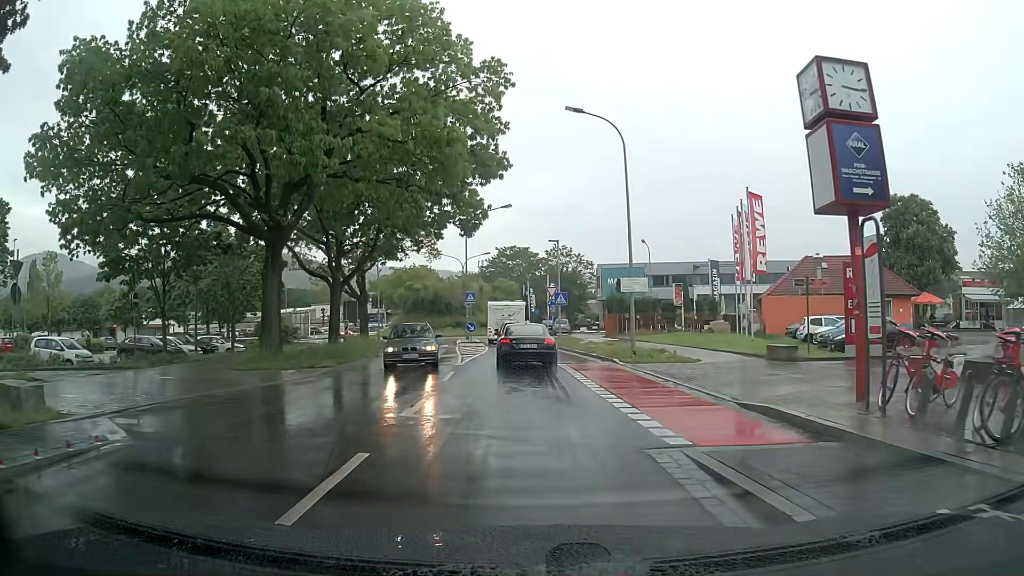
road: tertiary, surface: asphalt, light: Day
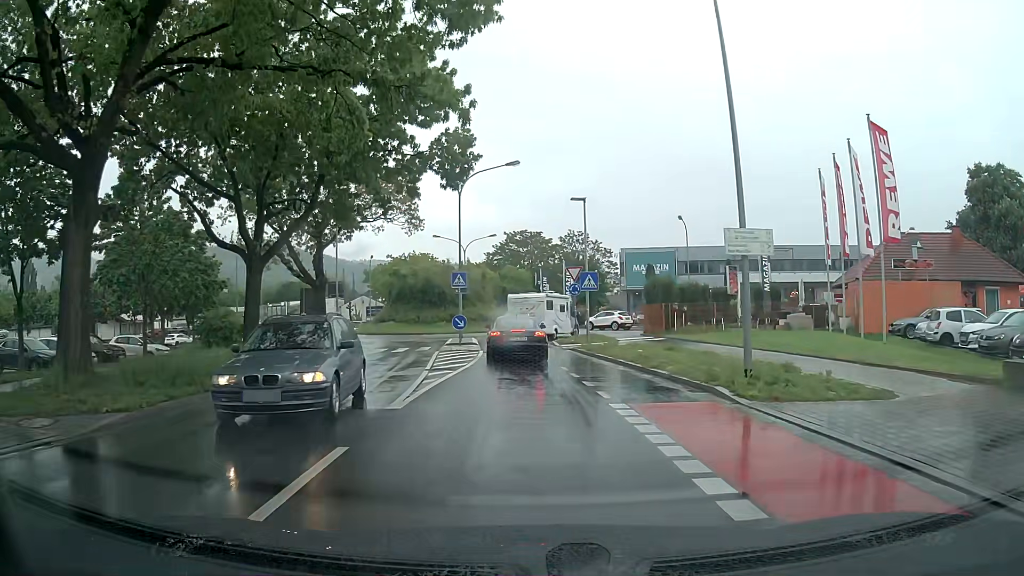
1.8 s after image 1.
(-0.2, +12.1) m; -1°
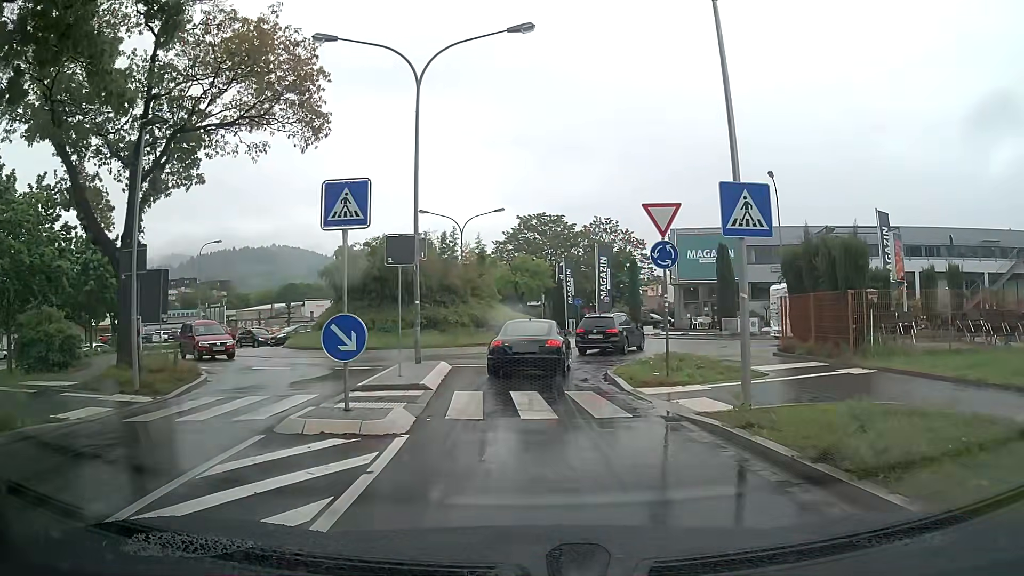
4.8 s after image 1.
(-0.4, +18.5) m; -1°
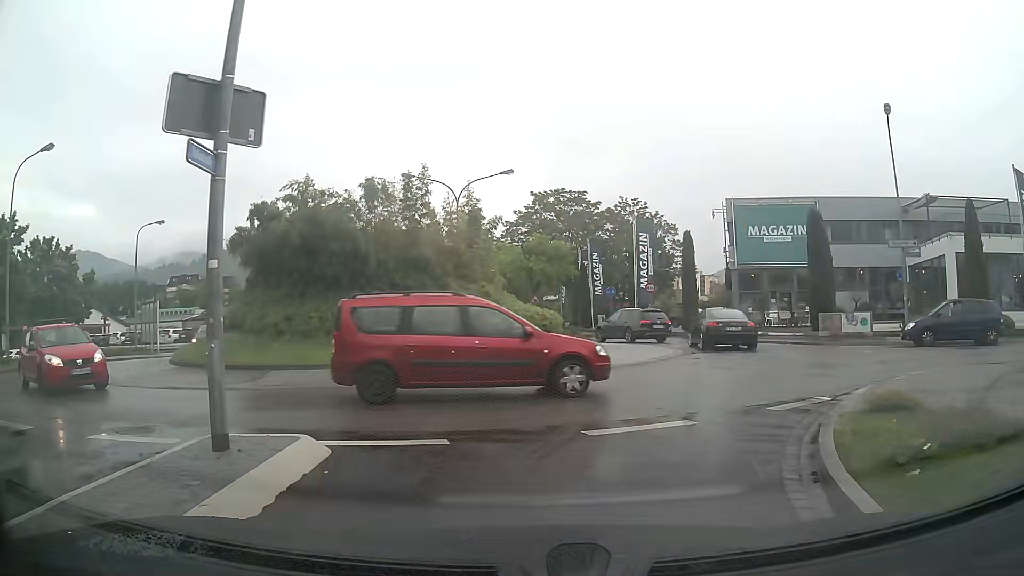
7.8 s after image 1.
(-0.2, +12.4) m; -1°
(+1, +10) (+6, +19) (+6, +29) (+1, +37) (-2, +47) (-4, +57) (-5, +67) (-6, +77) (-7, +87) (-8, +97) m
